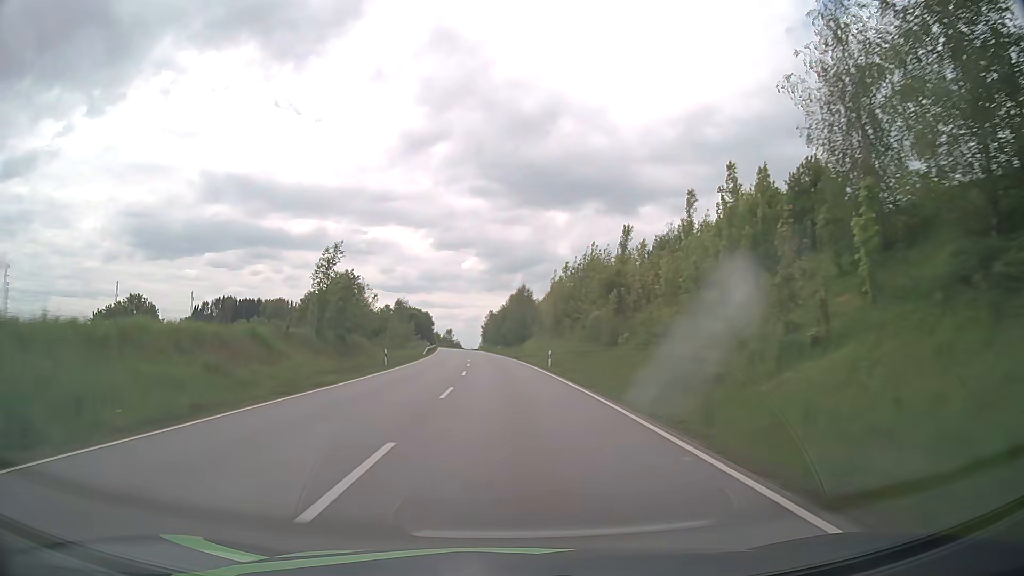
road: primary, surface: asphalt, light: Day
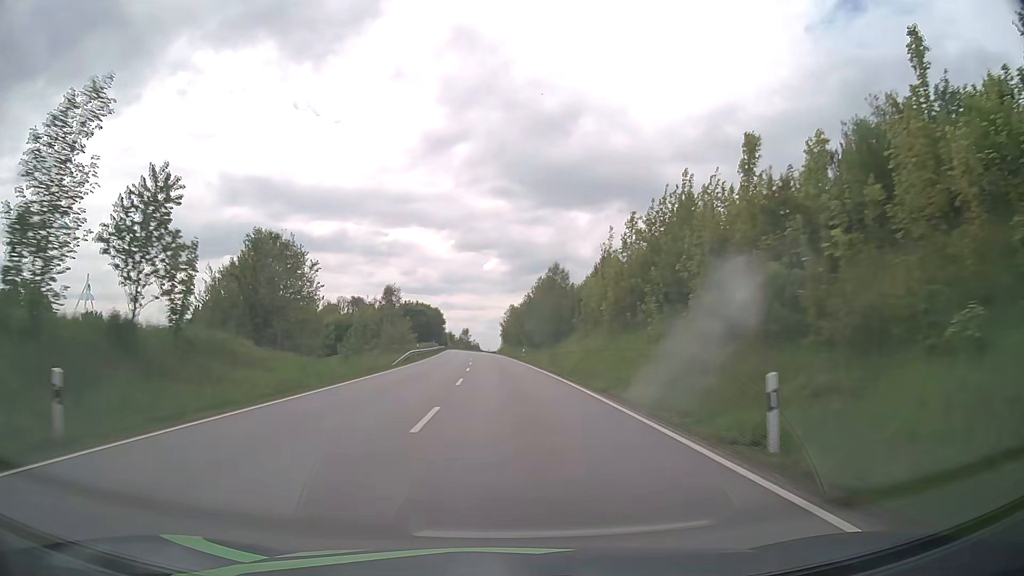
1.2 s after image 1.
(-0.5, +30.9) m; -2°
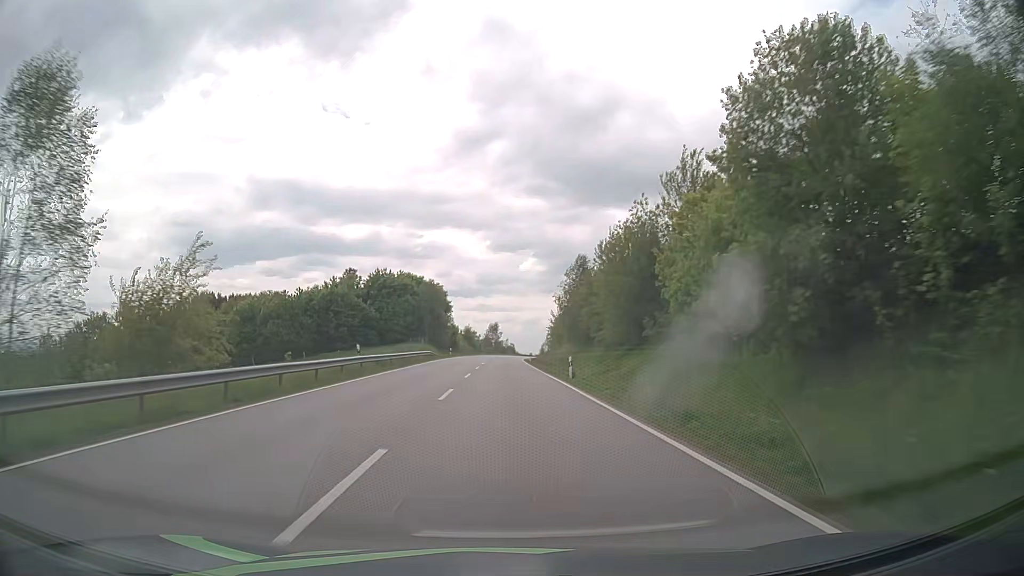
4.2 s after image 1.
(-2.4, +78.3) m; -3°
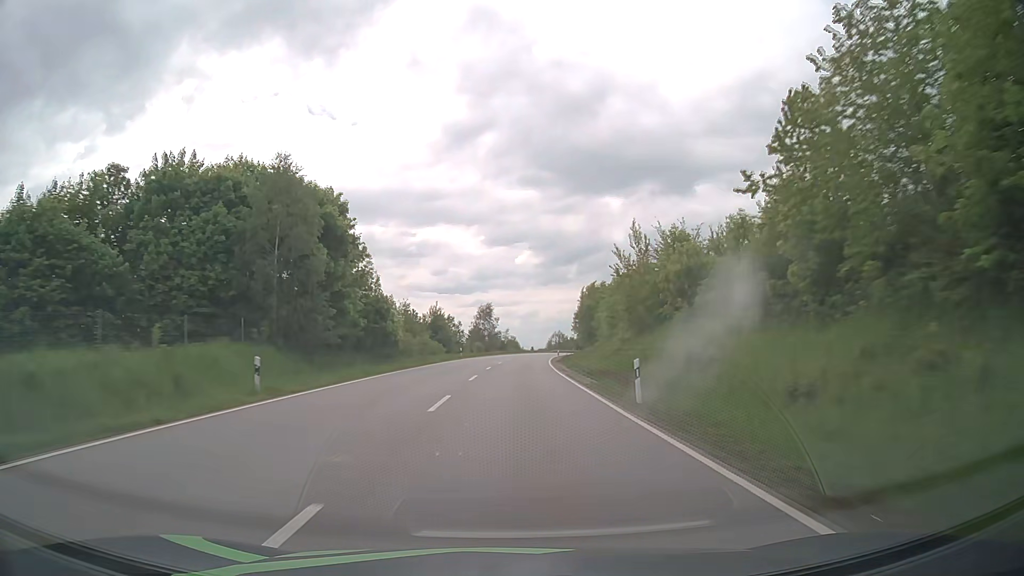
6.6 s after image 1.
(-0.3, +63.3) m; 0°
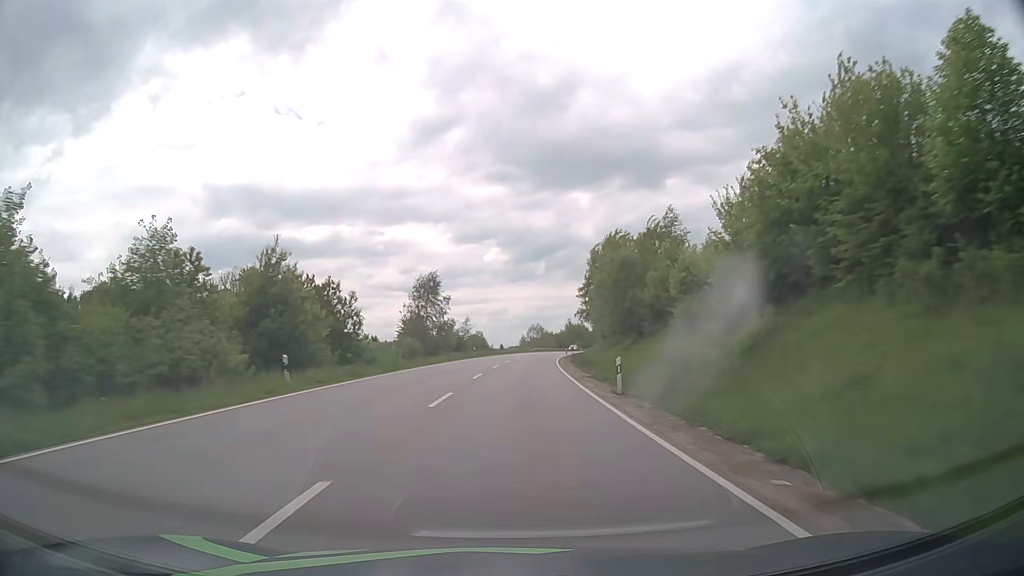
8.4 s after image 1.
(+1.2, +47.2) m; +3°
(0, +10) (0, +20) (+1, +30) (+1, +40) (+2, +50) (+3, +60) (+4, +70) (+5, +80) (+6, +90) (+8, +100) m
